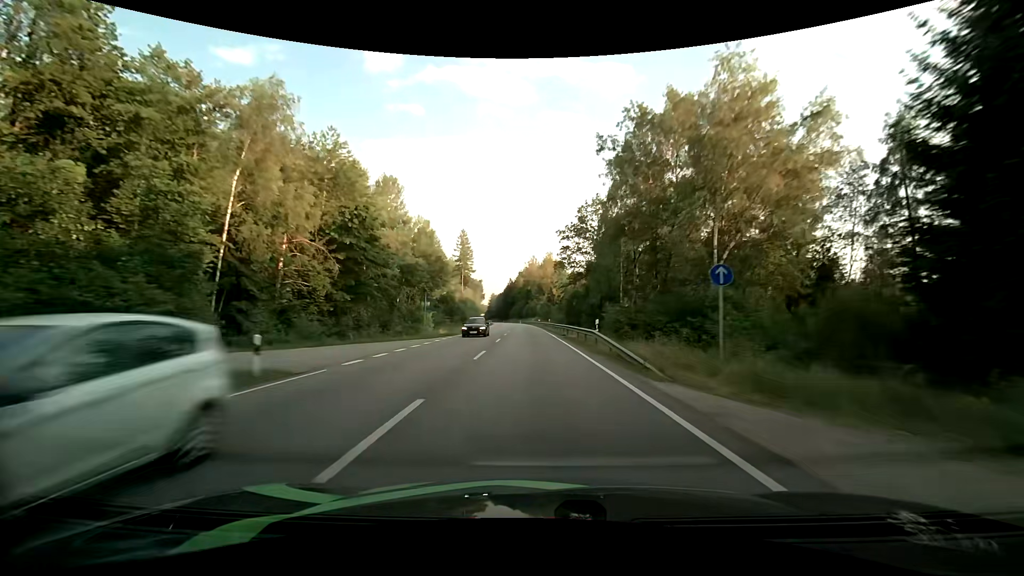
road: primary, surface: asphalt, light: Day
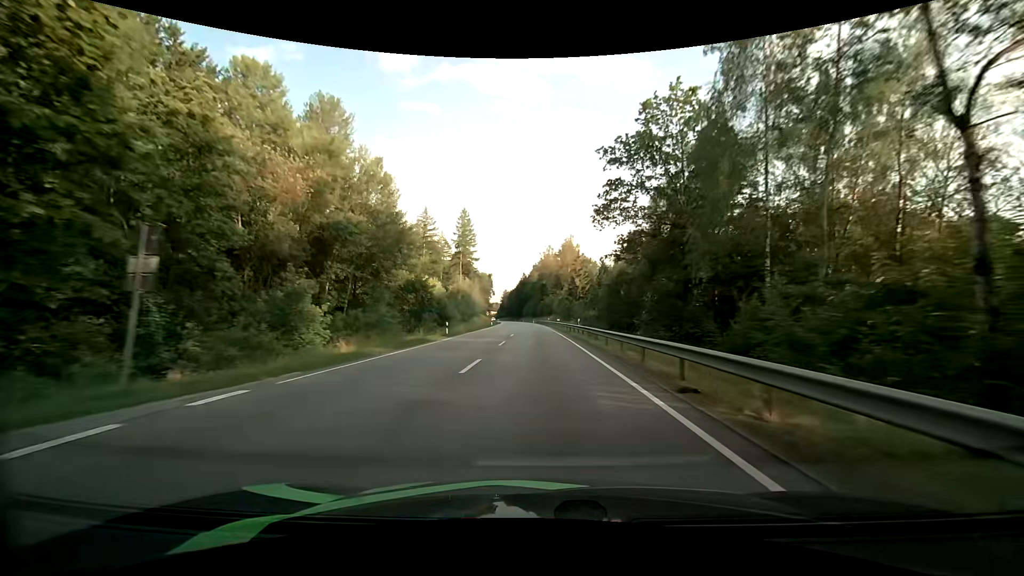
(-0.6, +28.2) m; -2°
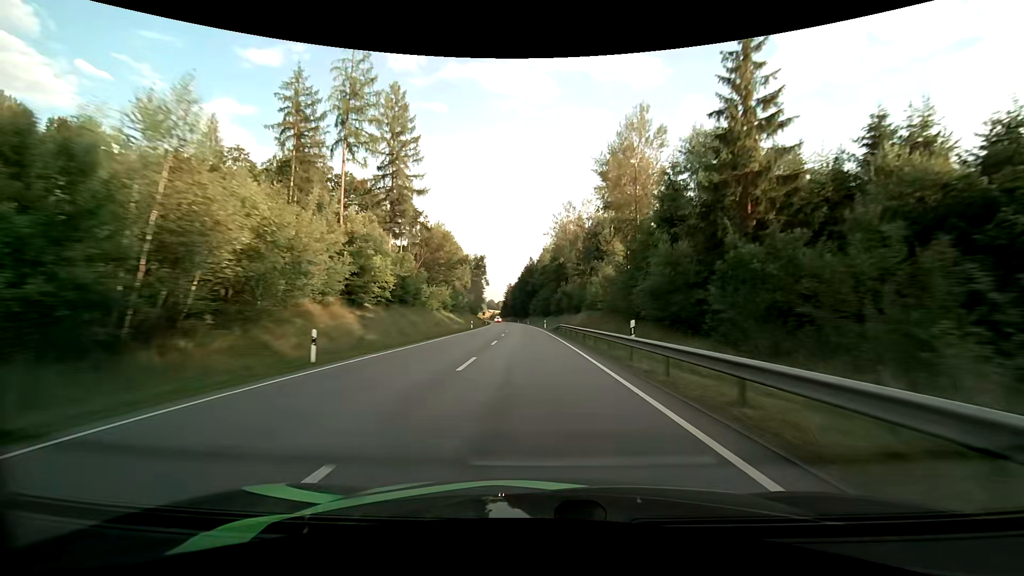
(-0.9, +71.5) m; -1°
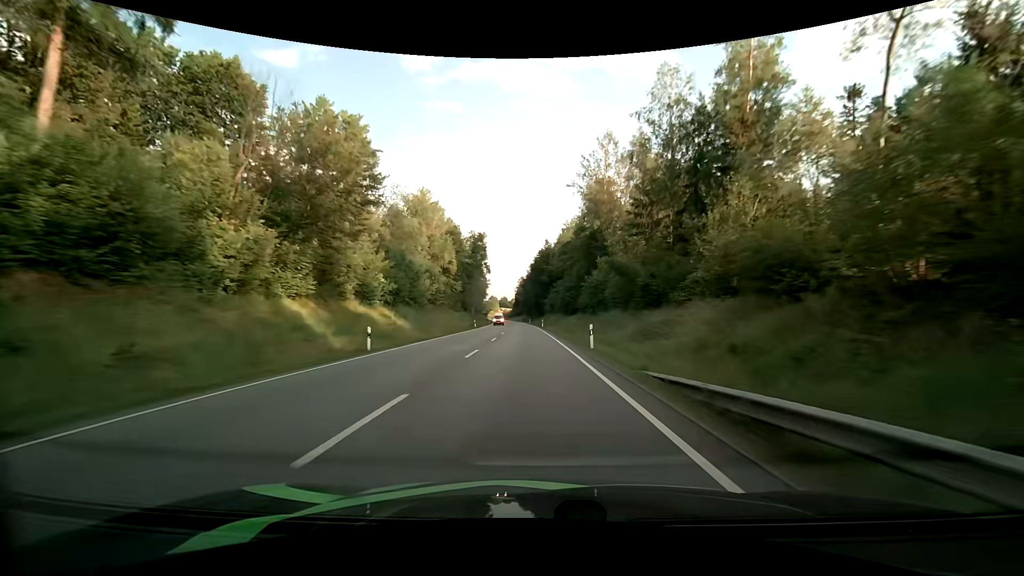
(-0.7, +43.9) m; -2°
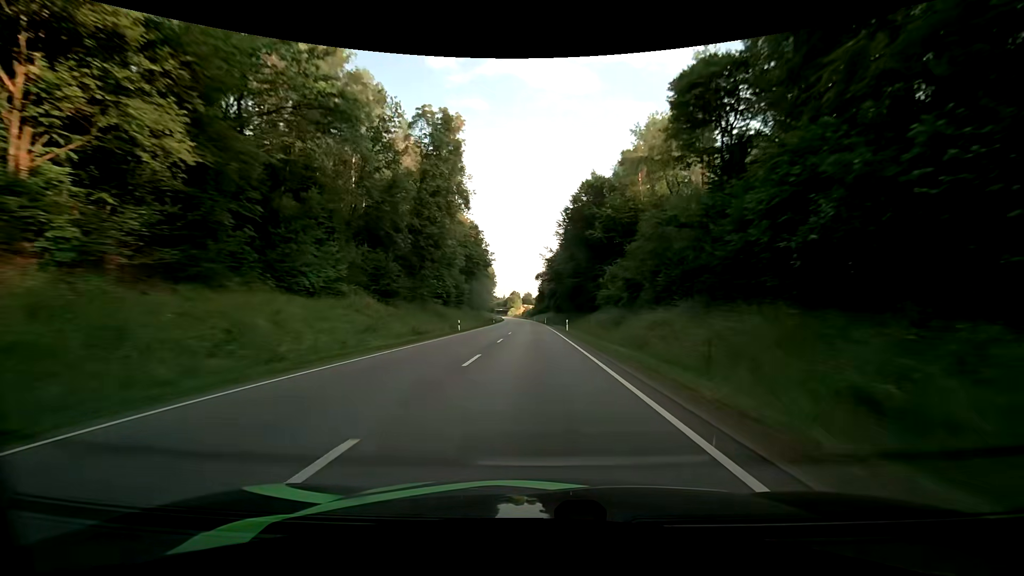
(-2.1, +75.2) m; -3°
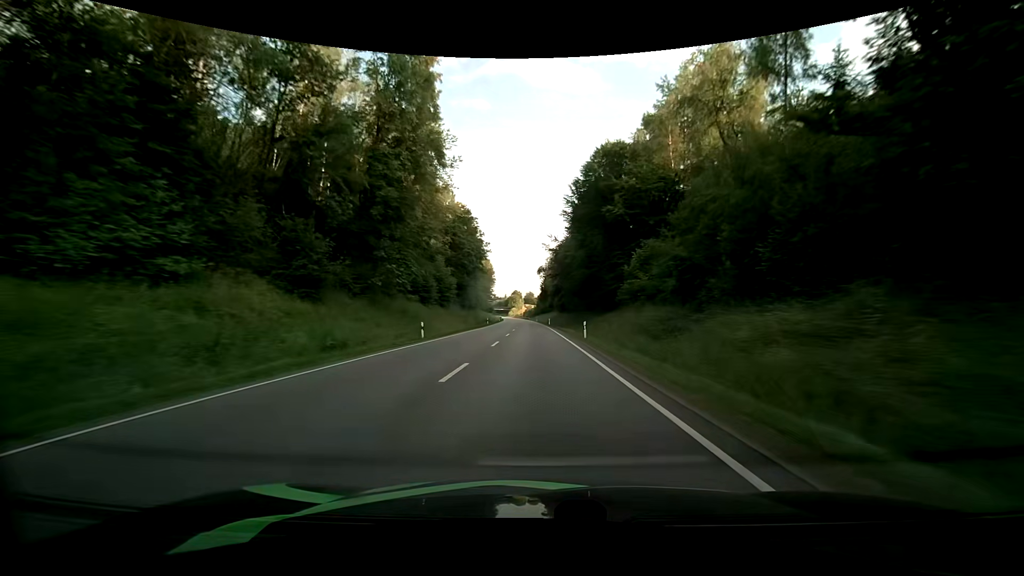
(0.0, +15.2) m; 0°
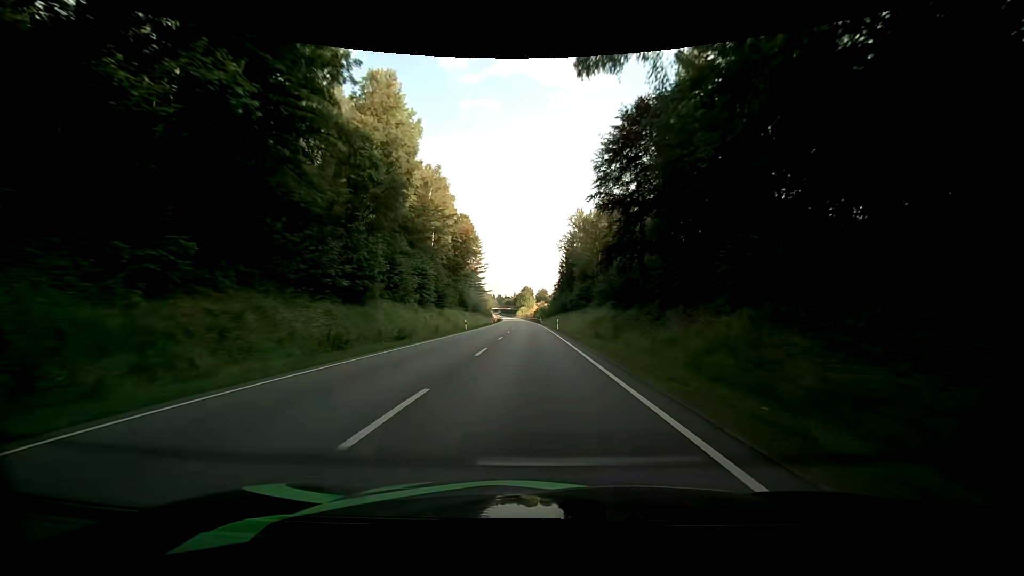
(-1.0, +76.8) m; -2°
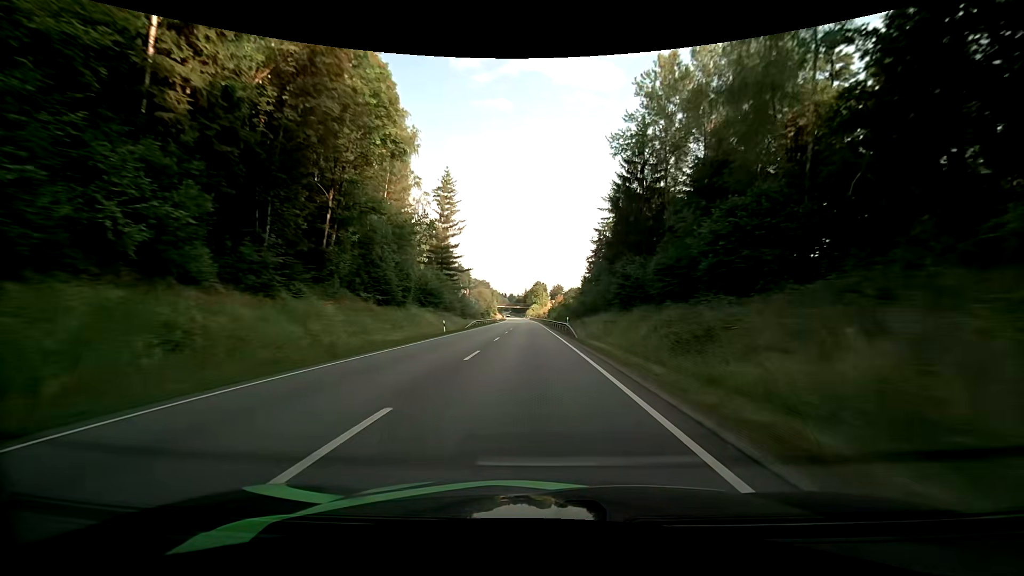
(-0.5, +61.9) m; -1°
(0, +10) (0, +20) (0, +30) (0, +40) (0, +50) (-1, +60) (-1, +70) (-1, +80) (-2, +90) (-2, +100) m
